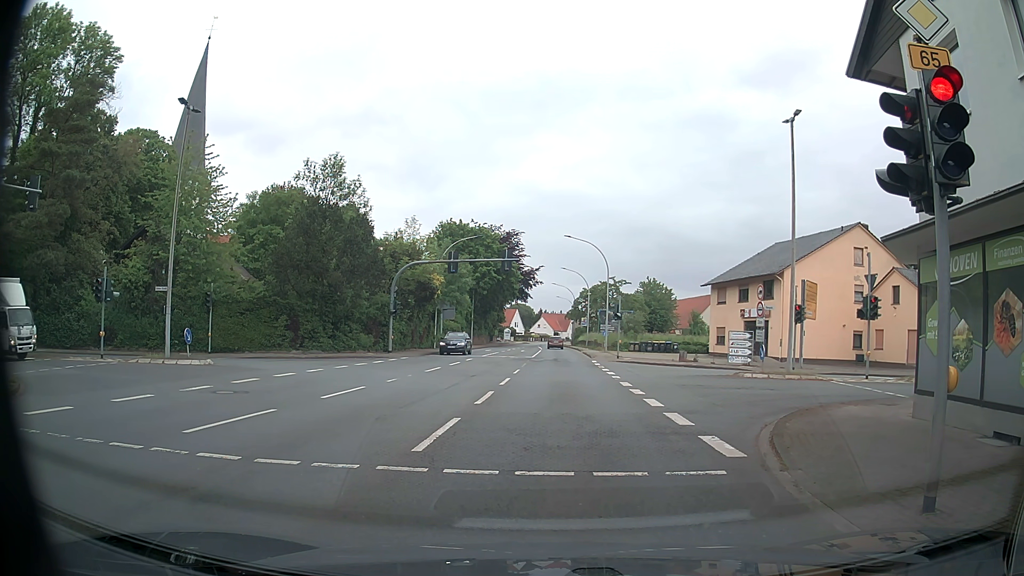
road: primary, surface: asphalt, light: Day
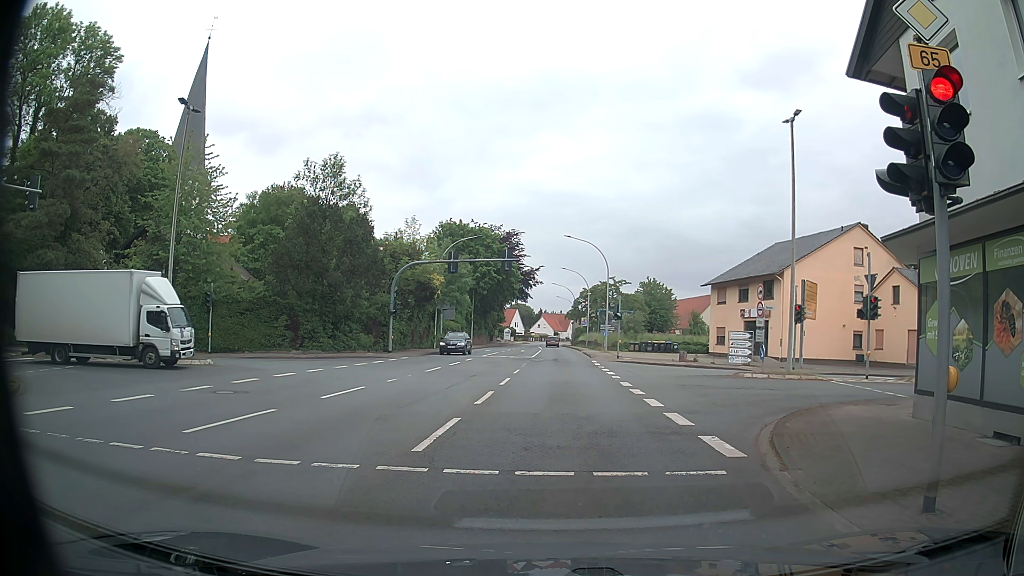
(0.0, 0.0) m; 0°
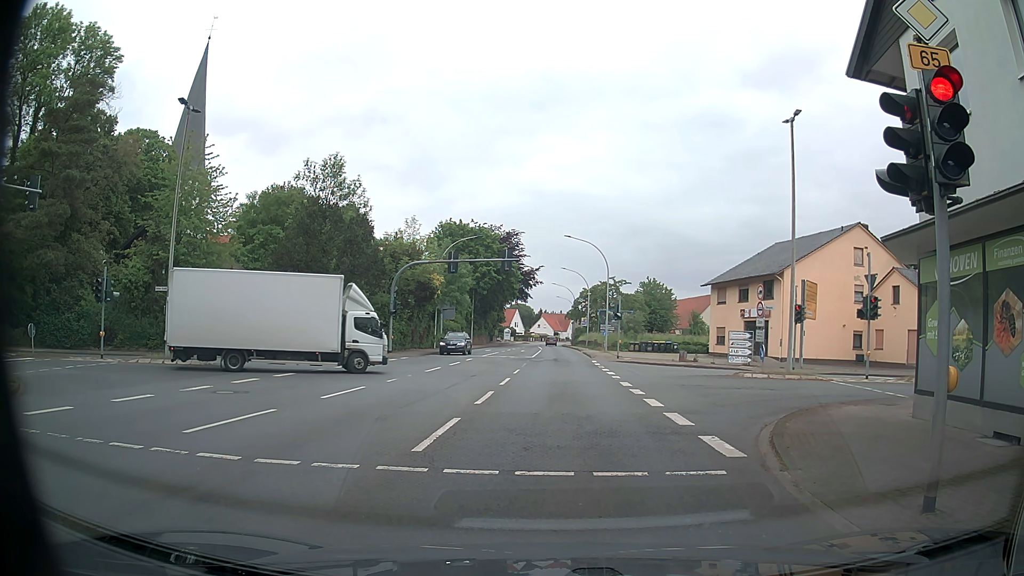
(0.0, 0.0) m; 0°
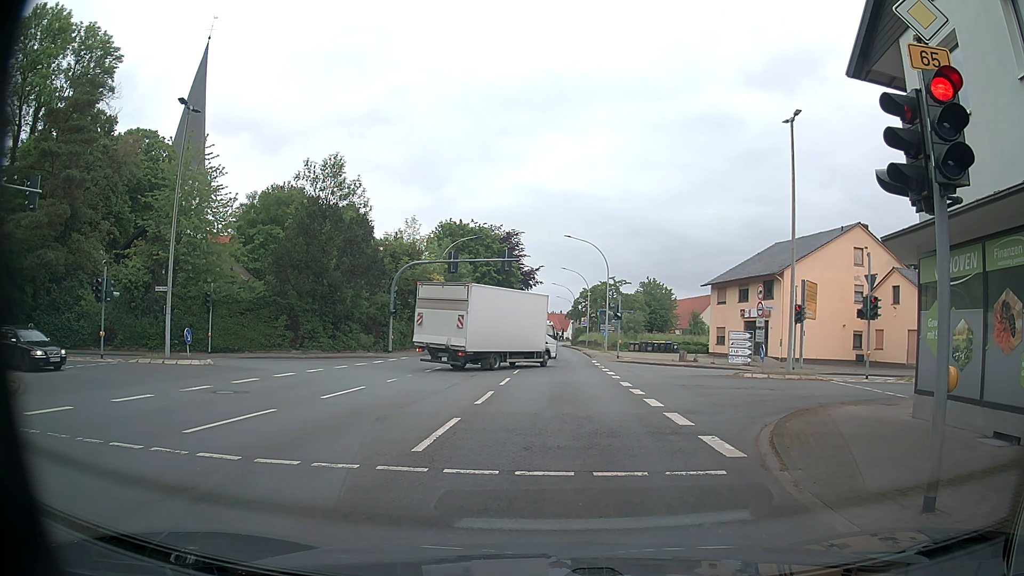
(0.0, 0.0) m; 0°
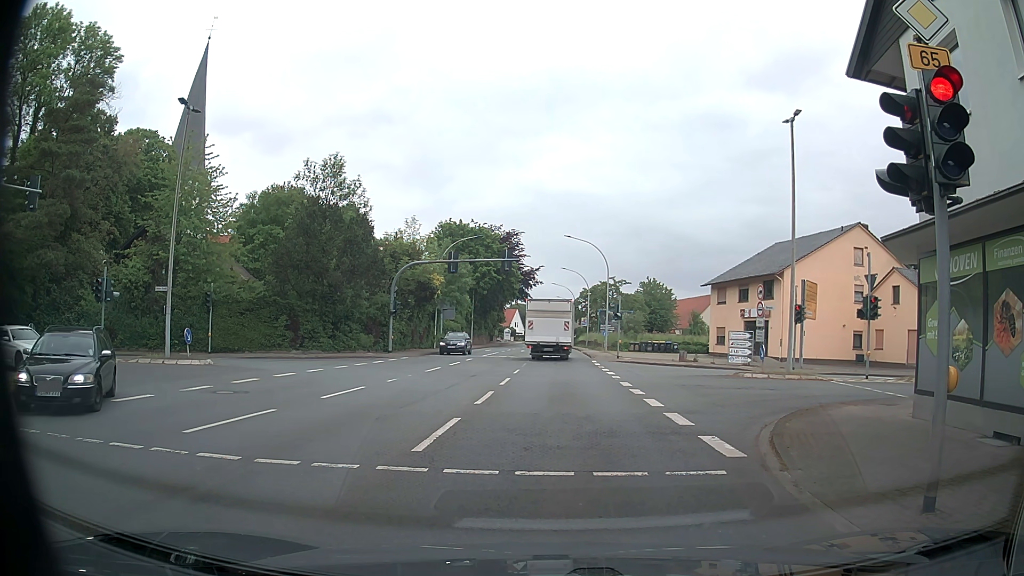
(0.0, 0.0) m; 0°
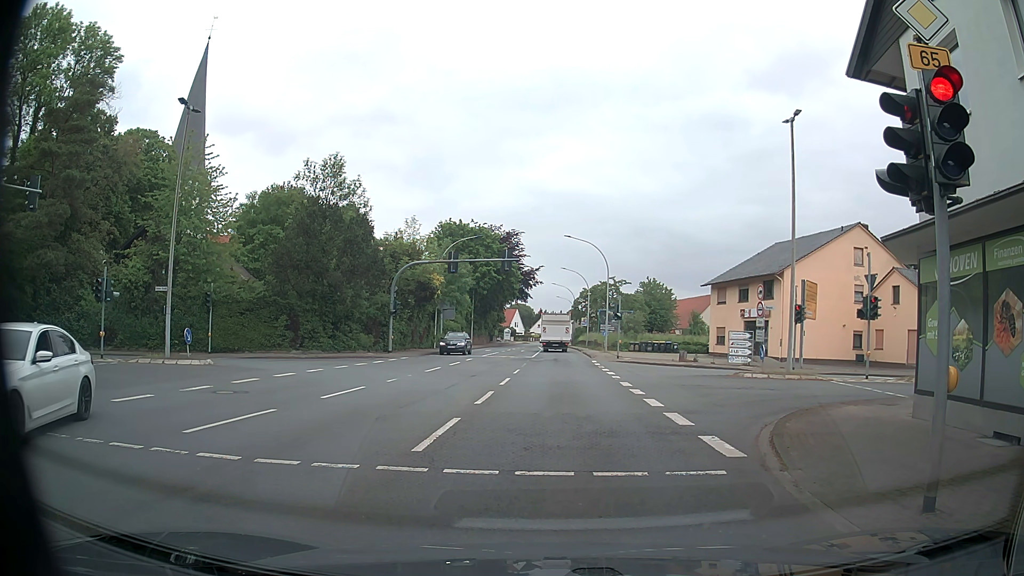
(0.0, 0.0) m; 0°
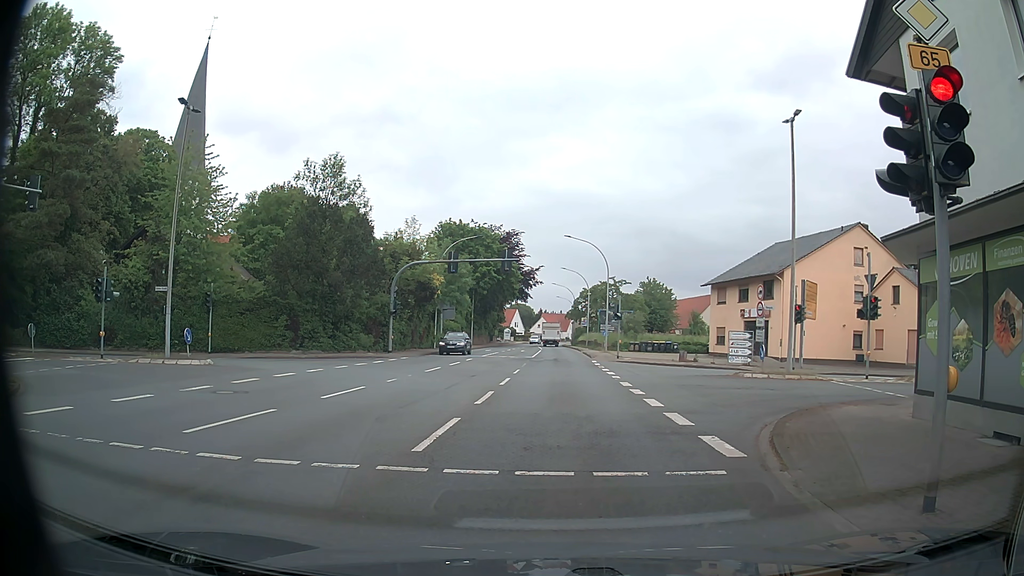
(0.0, 0.0) m; 0°
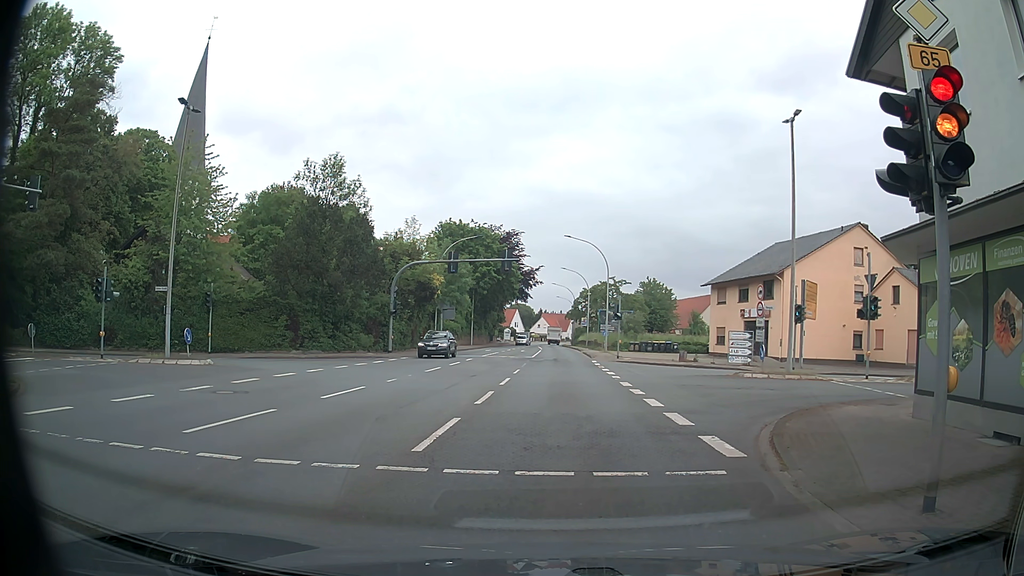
(0.0, 0.0) m; 0°
(0, +10) (0, +20) (0, +30) (0, +40) (0, +50) (0, +60) (0, +70) (0, +80) (0, +90) (0, +100) m
